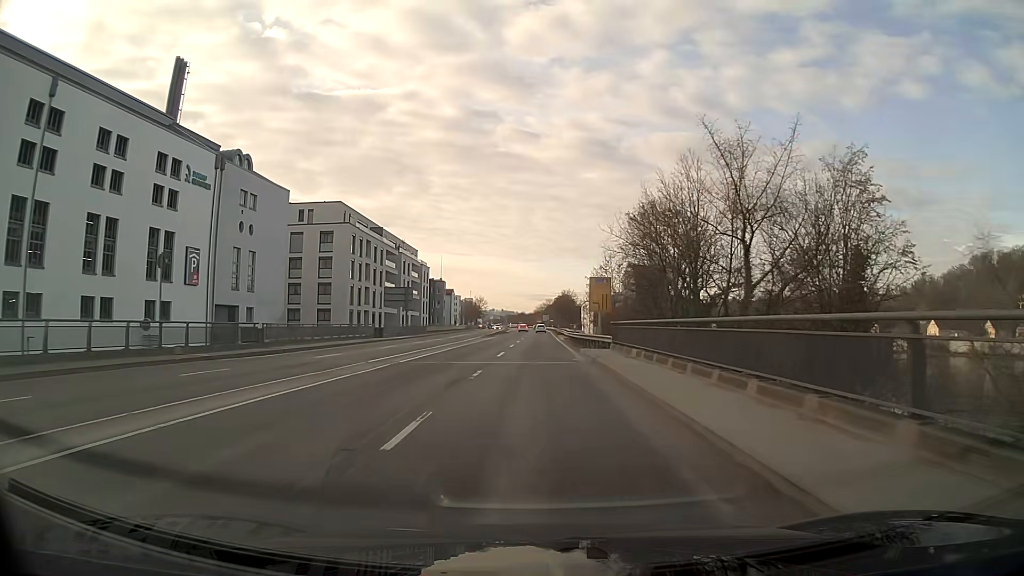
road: primary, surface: asphalt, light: Day
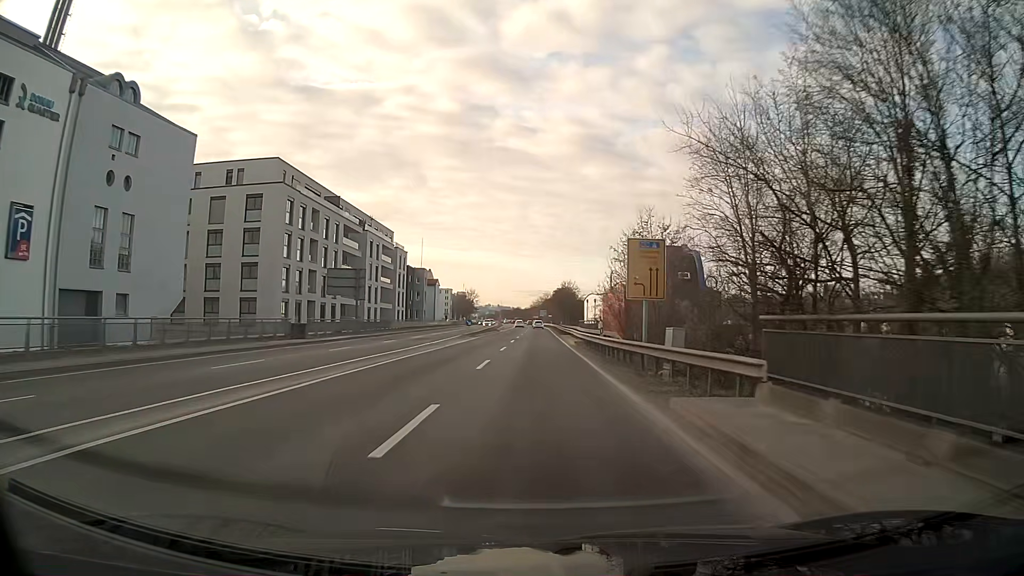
(0.0, +21.1) m; 0°
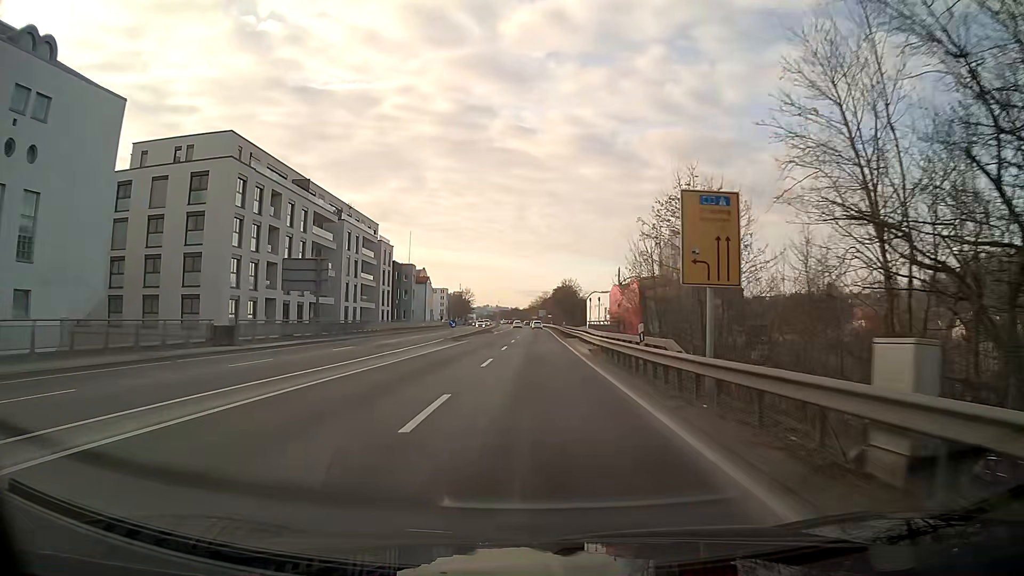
(0.0, +10.6) m; 0°
